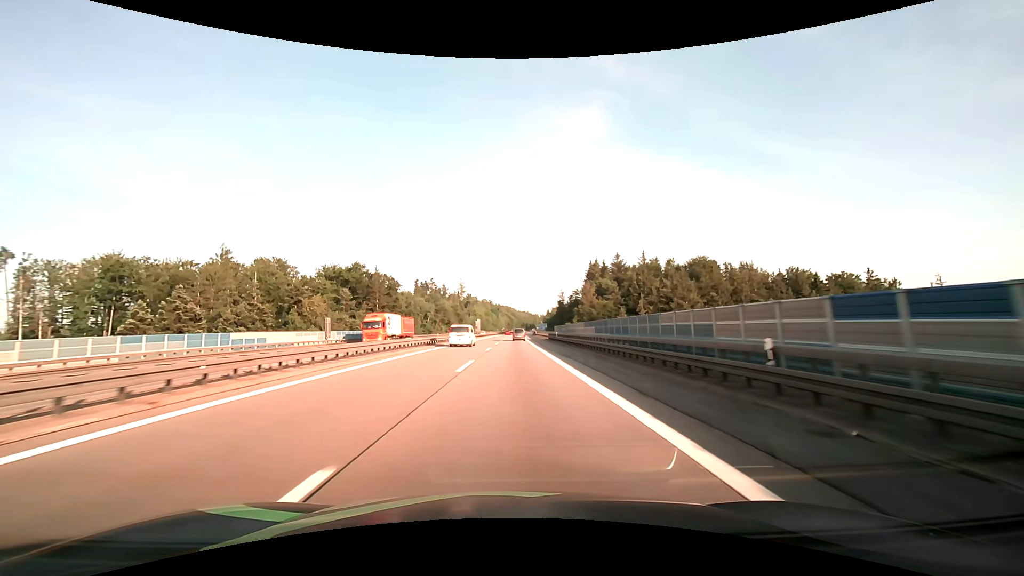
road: motorway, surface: asphalt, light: Day
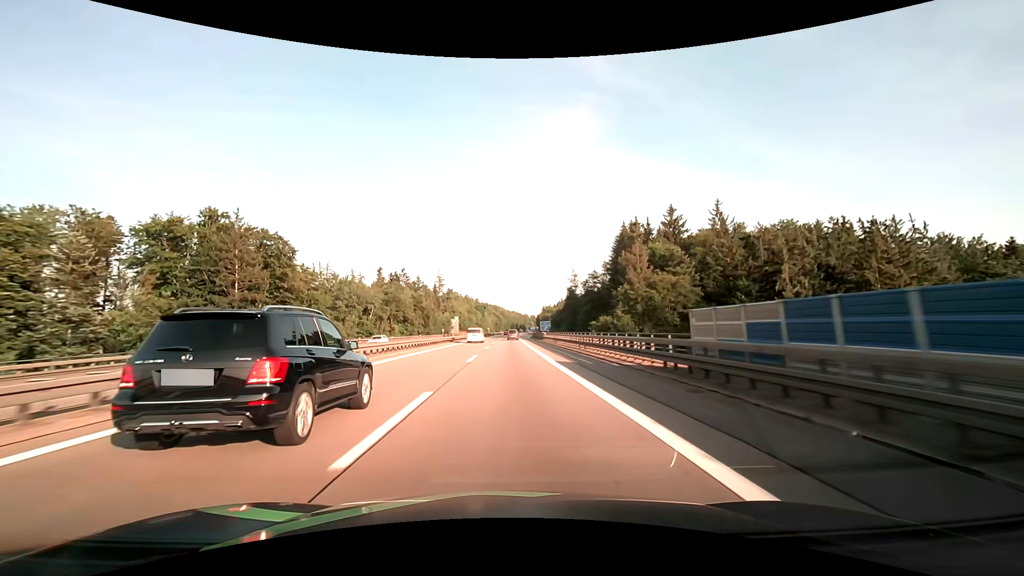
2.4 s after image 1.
(+0.6, +65.0) m; +1°
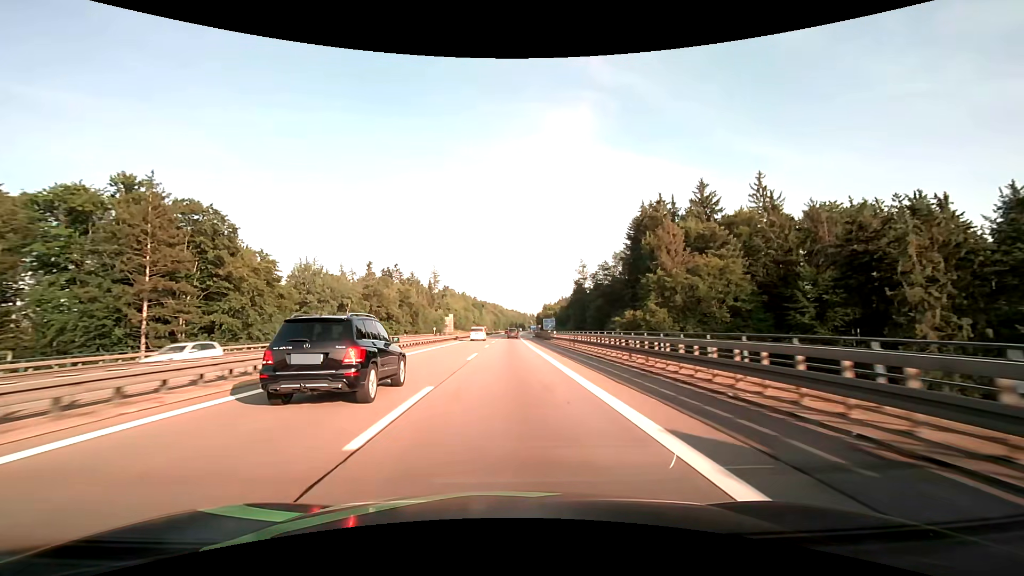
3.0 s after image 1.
(0.0, +16.8) m; 0°
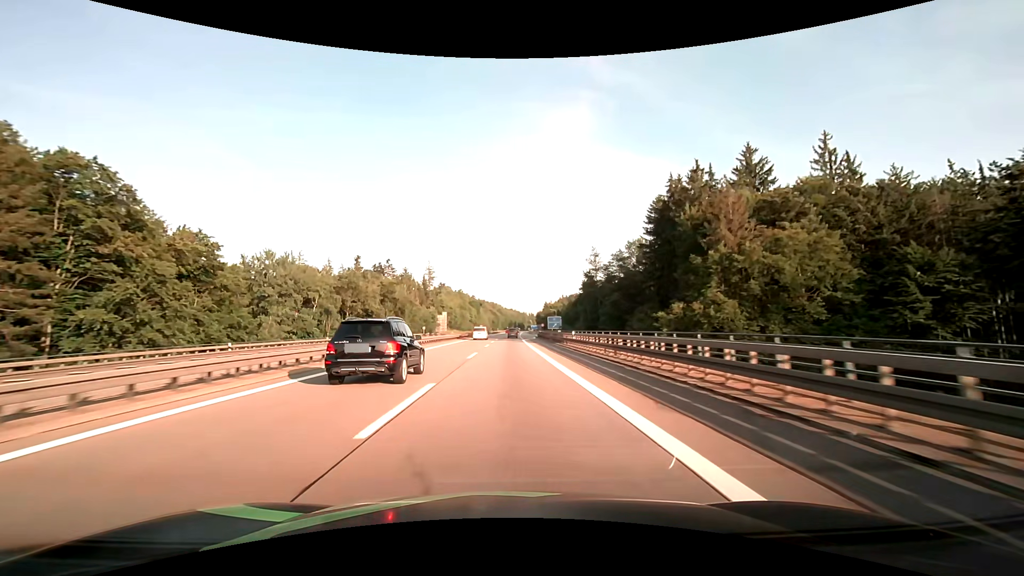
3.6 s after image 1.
(0.0, +17.1) m; 0°
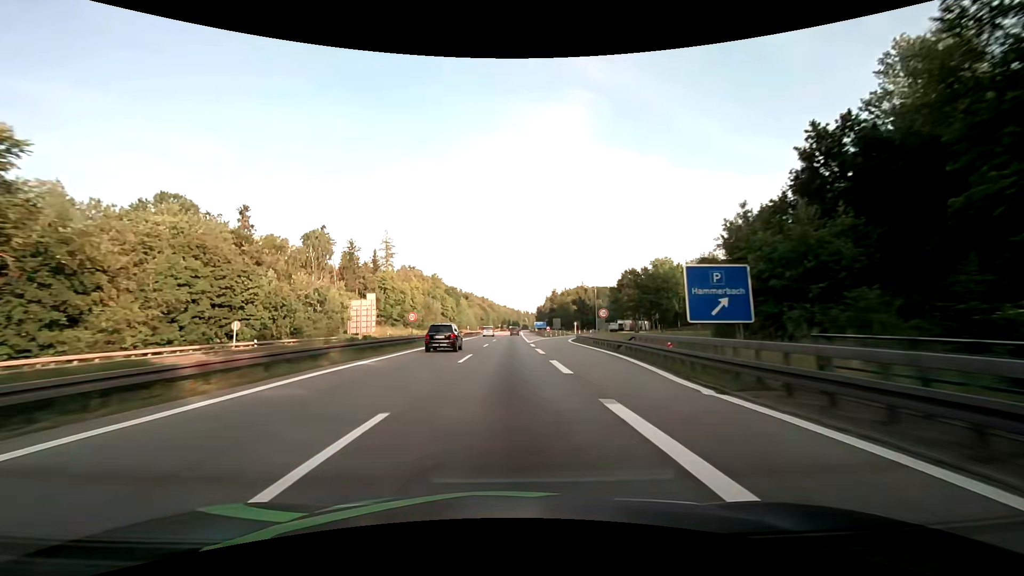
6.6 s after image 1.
(+0.6, +88.7) m; +1°
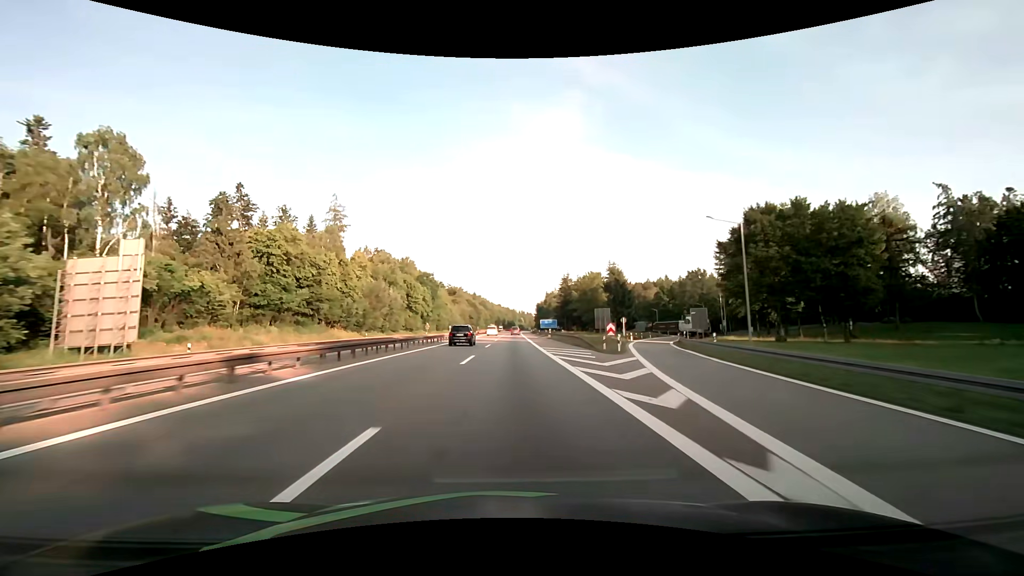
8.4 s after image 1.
(+0.1, +55.3) m; 0°
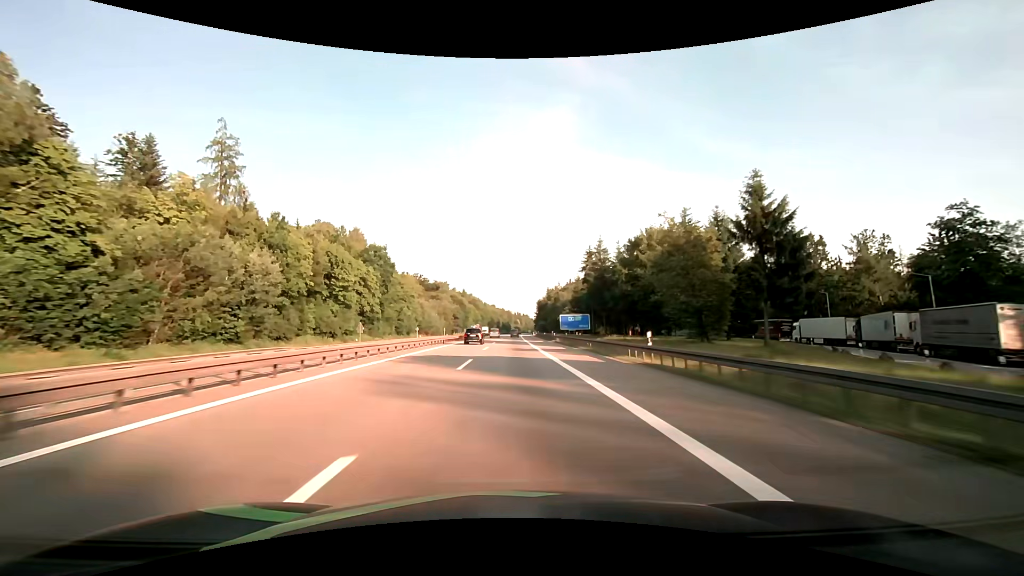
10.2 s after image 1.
(+0.4, +56.0) m; +1°
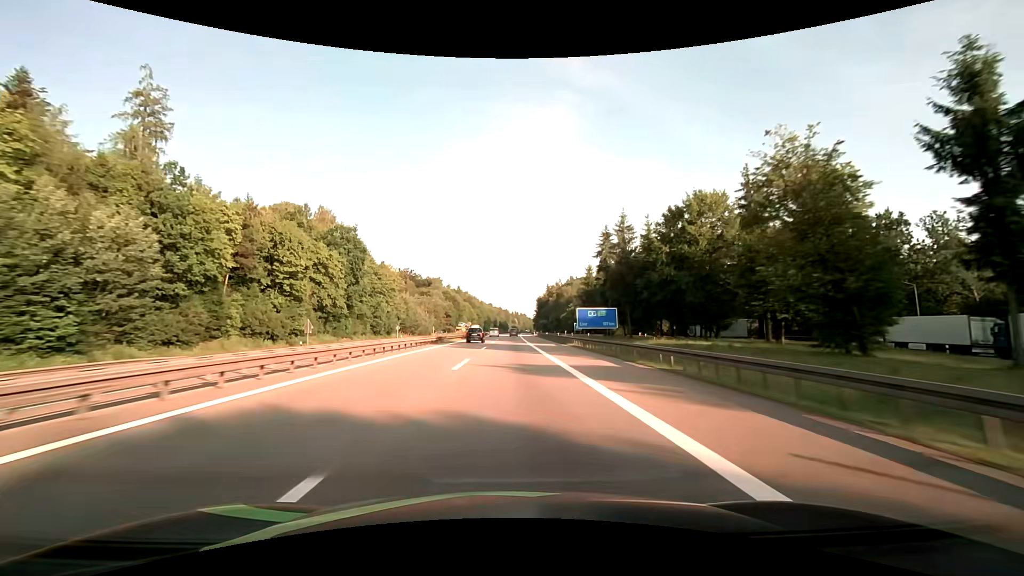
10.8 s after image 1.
(0.0, +18.8) m; 0°
(0, +10) (0, +20) (0, +30) (0, +40) (0, +50) (0, +60) (0, +70) (0, +80) (0, +90) (+1, +100) m
